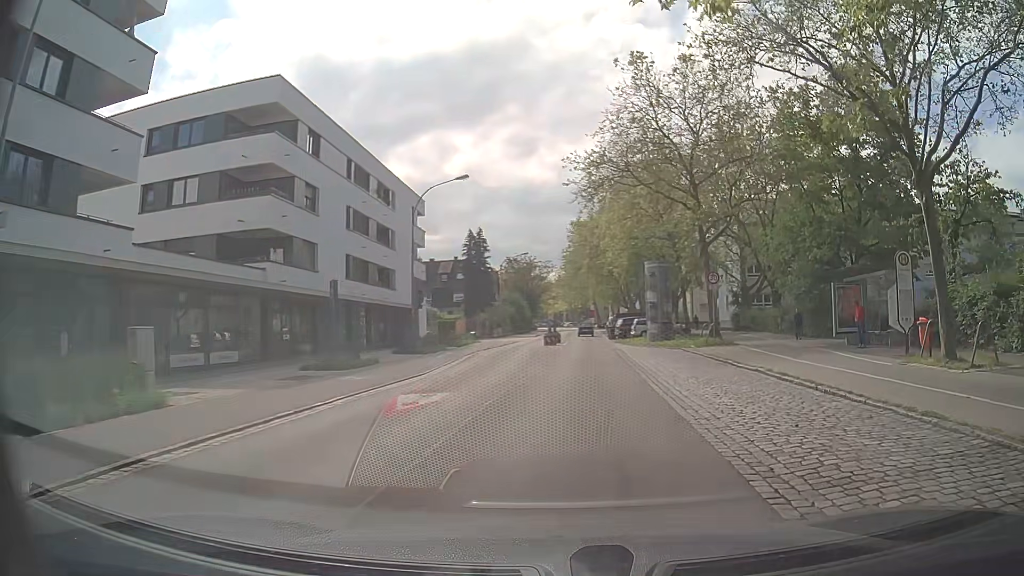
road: secondary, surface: asphalt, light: Day
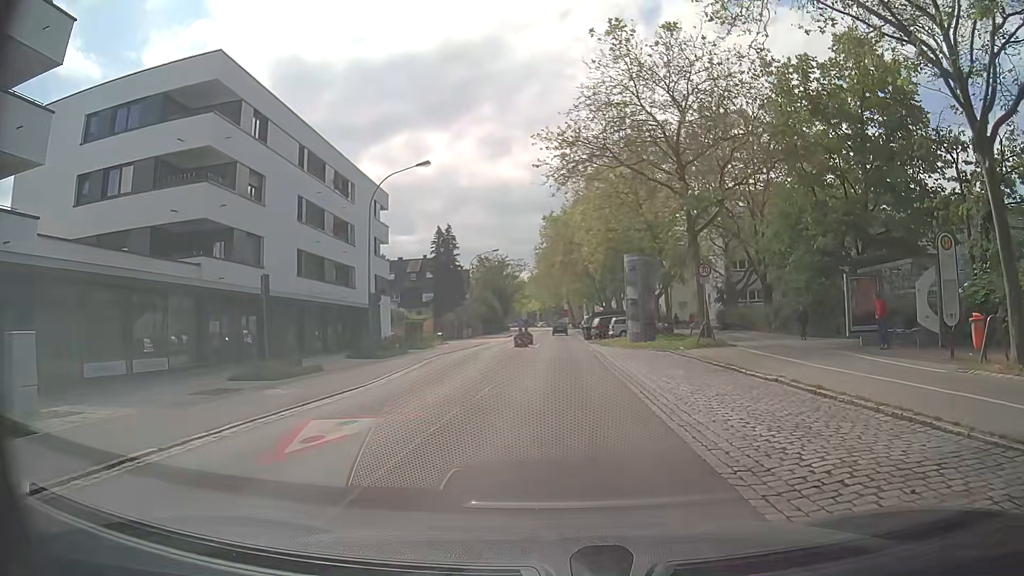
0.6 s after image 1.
(0.0, +3.6) m; 0°
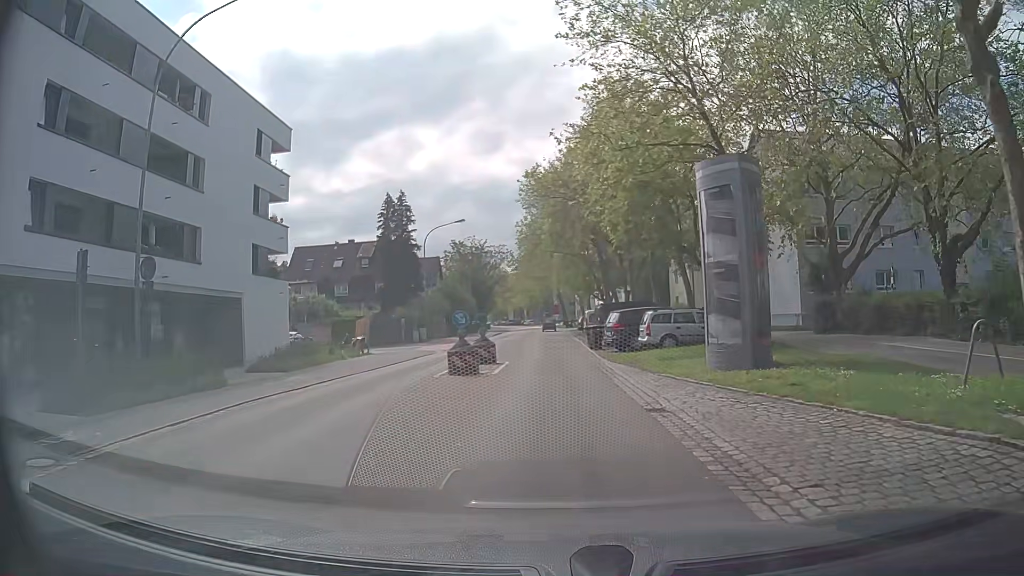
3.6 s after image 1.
(+0.4, +20.7) m; +1°
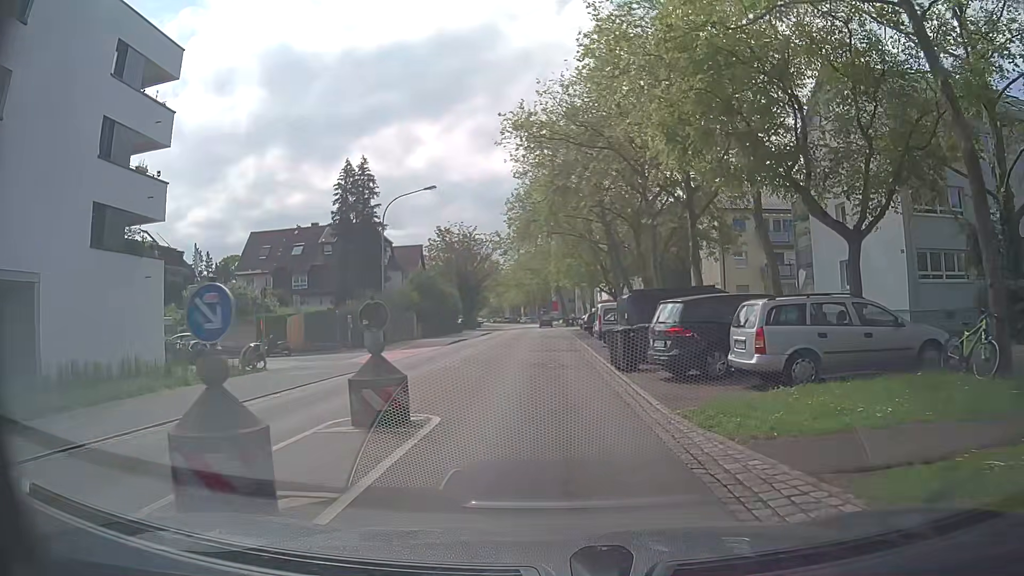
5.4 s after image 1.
(+0.1, +13.0) m; 0°
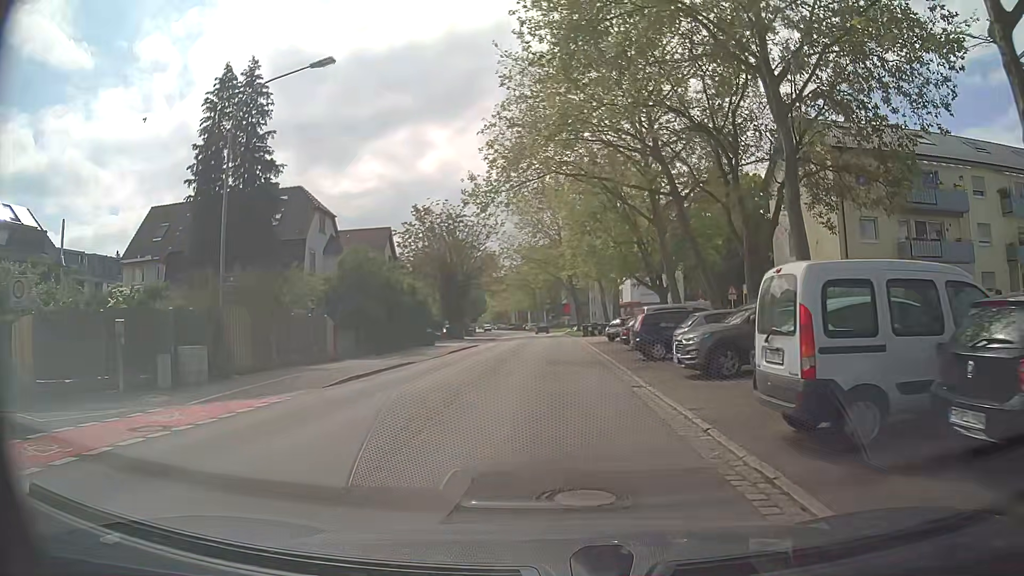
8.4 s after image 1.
(-0.2, +22.1) m; 0°
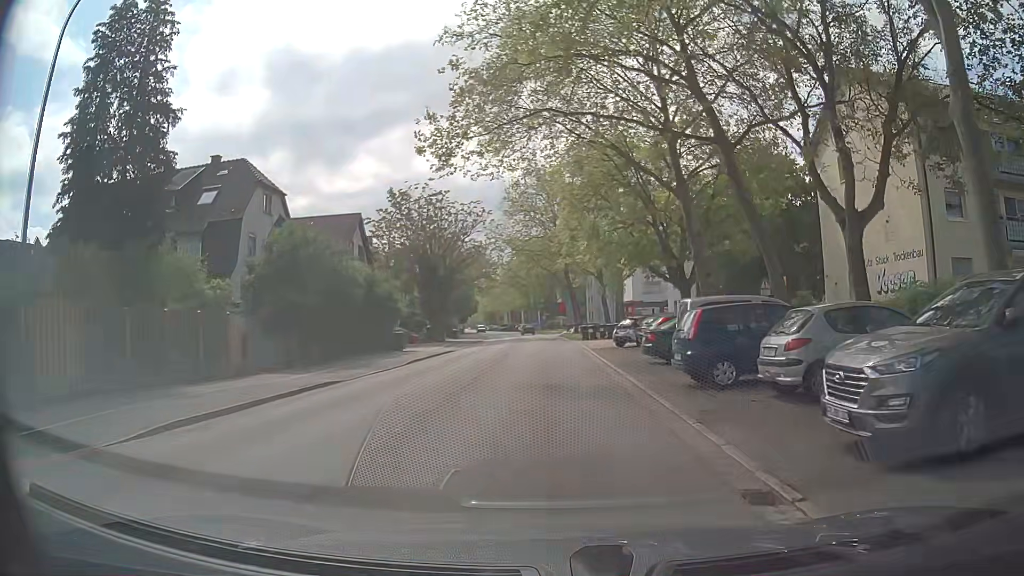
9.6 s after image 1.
(-0.1, +8.9) m; 0°
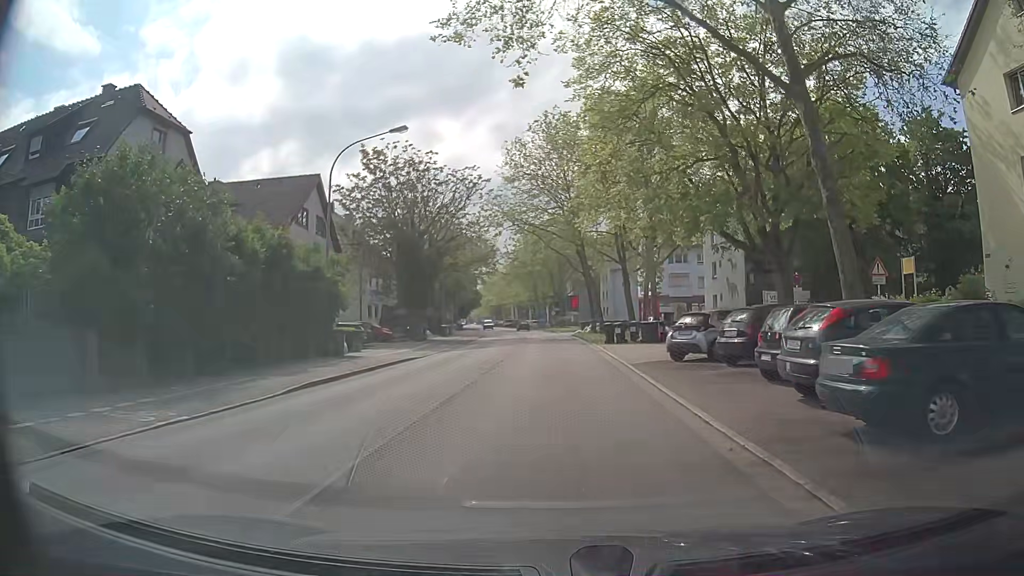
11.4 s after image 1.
(-0.1, +13.4) m; -1°
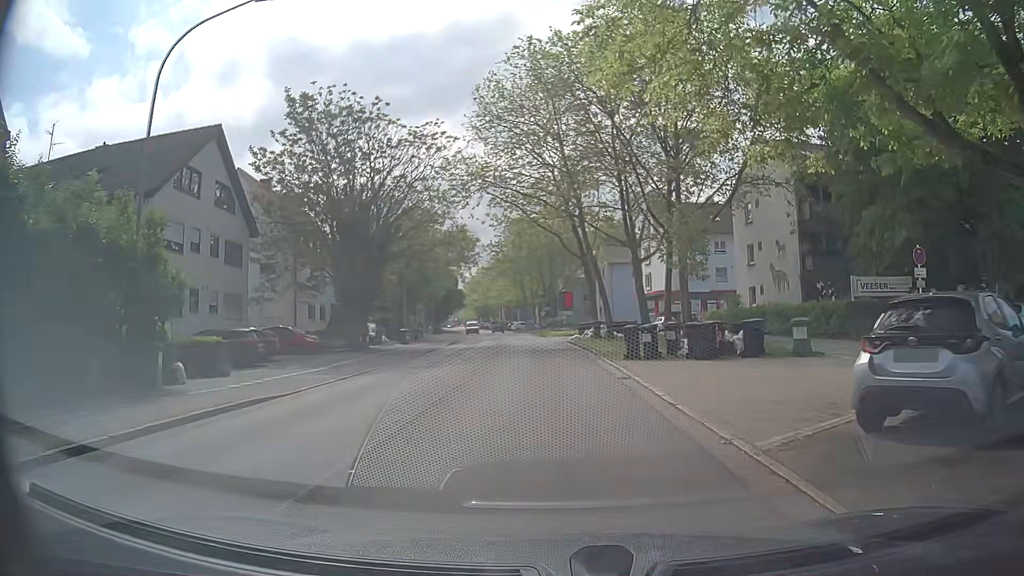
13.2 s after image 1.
(+0.1, +13.5) m; 0°
(0, +10) (0, +20) (0, +30) (-1, +40) (-1, +50) (-2, +60) (-3, +70) (-4, +80) (-6, +90) (-7, +100) m
